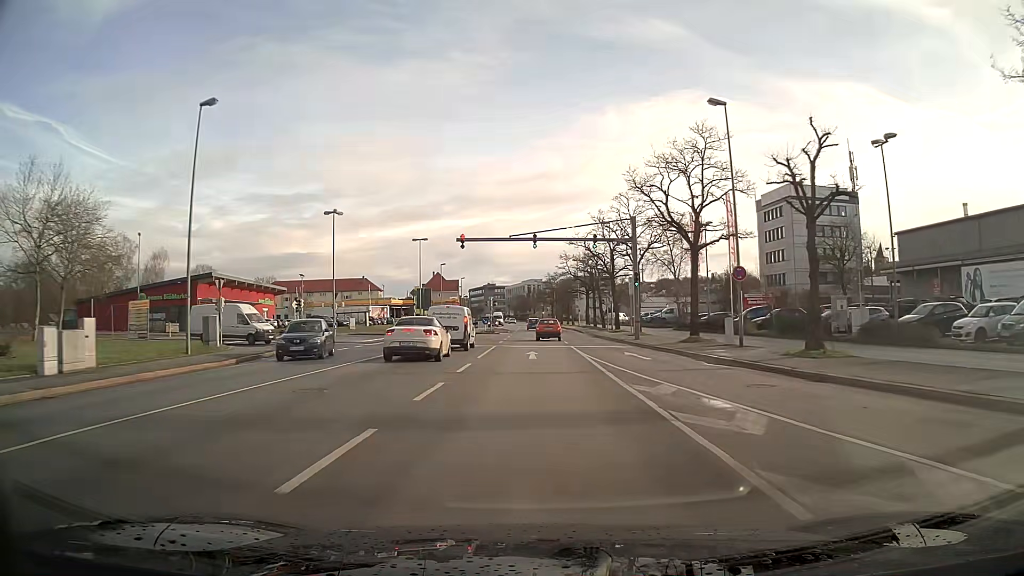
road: primary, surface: asphalt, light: Day
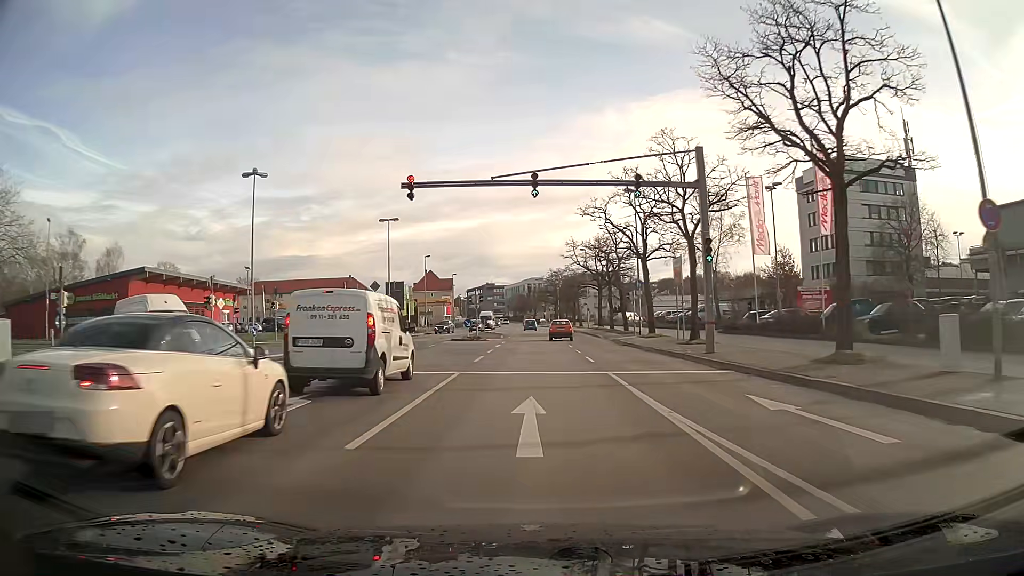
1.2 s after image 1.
(0.0, +16.3) m; 0°
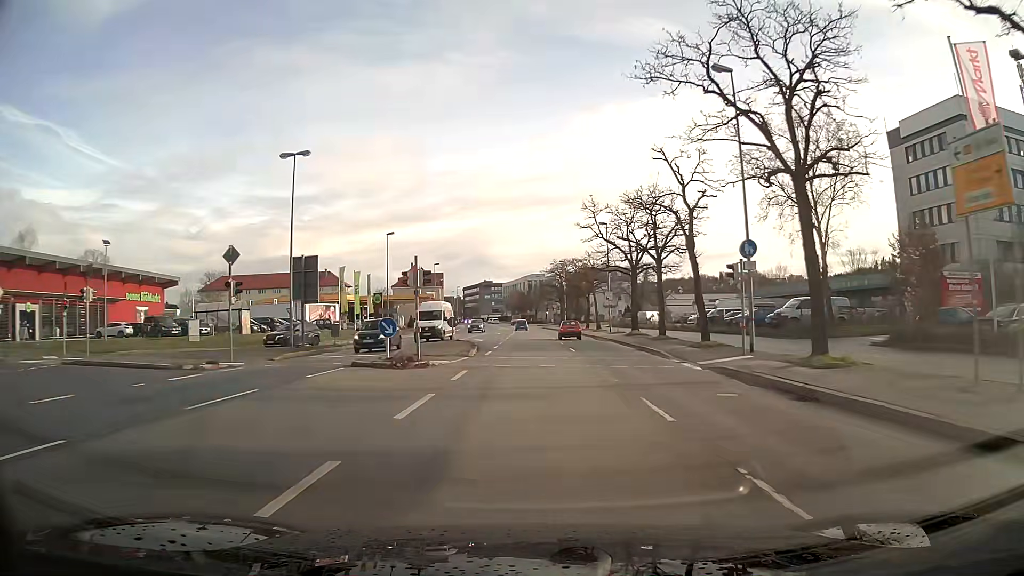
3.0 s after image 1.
(0.0, +24.4) m; 0°
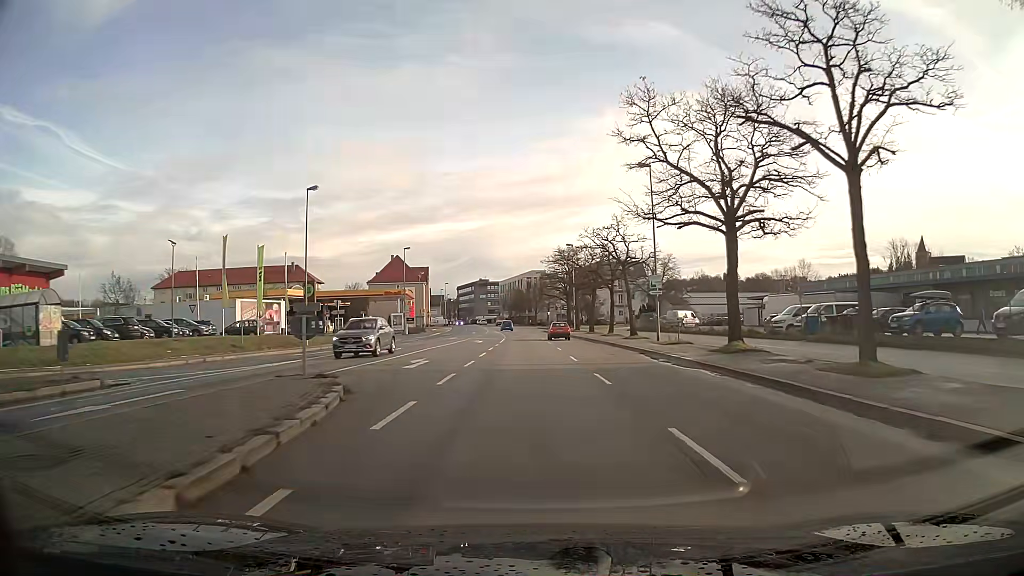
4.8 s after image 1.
(0.0, +24.4) m; 0°
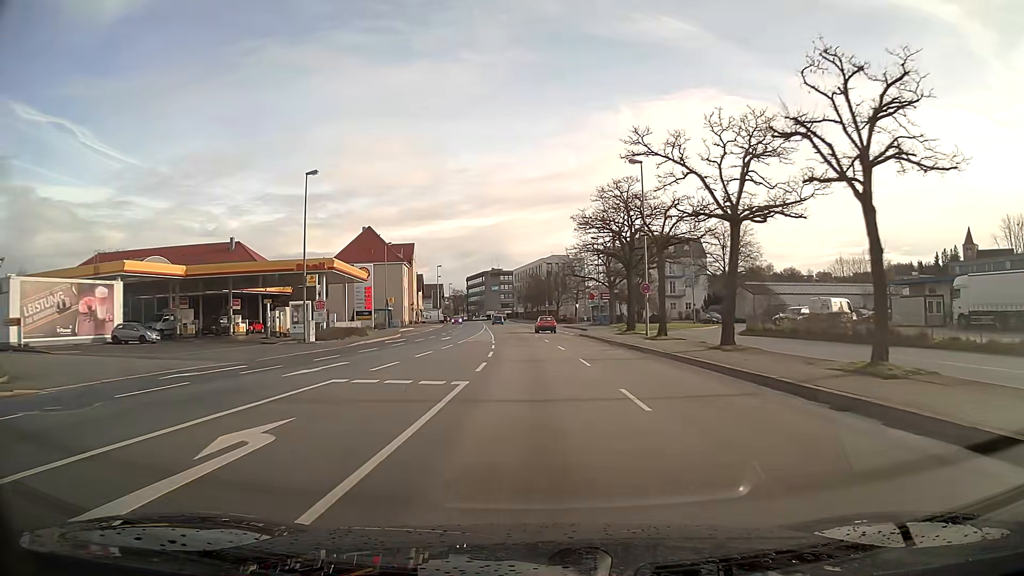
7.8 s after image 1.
(-0.7, +40.8) m; -2°
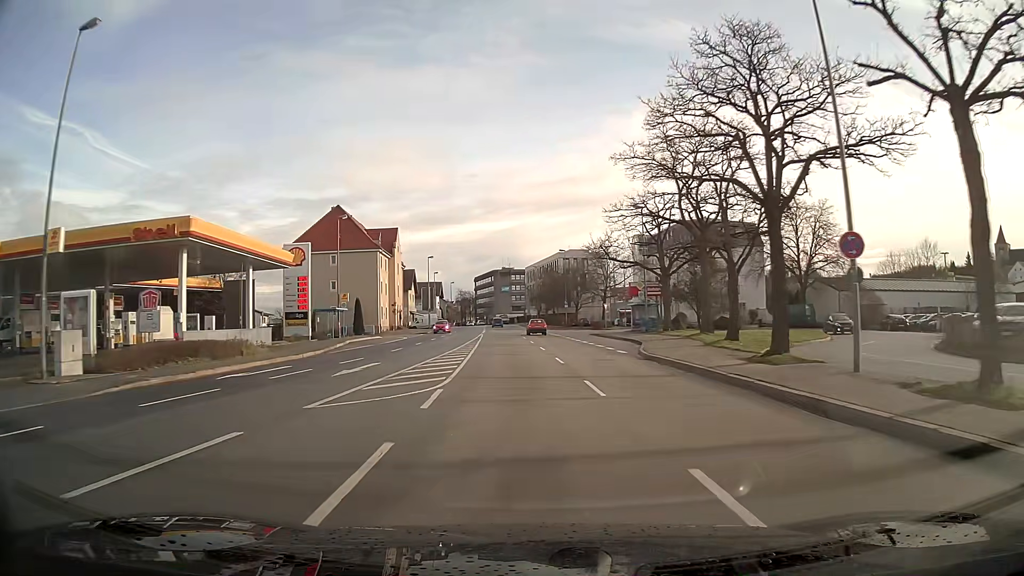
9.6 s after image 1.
(-0.3, +24.6) m; -2°
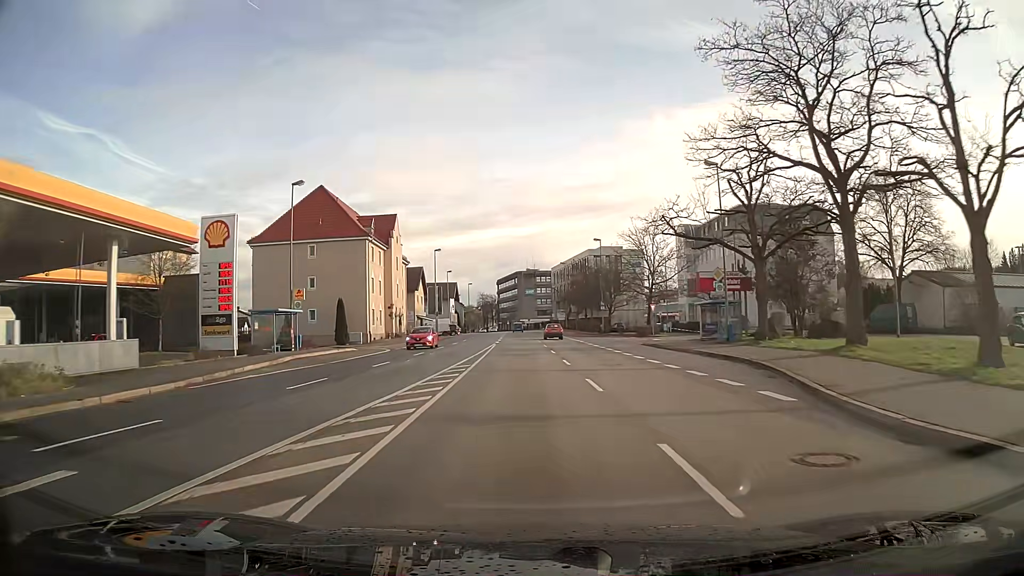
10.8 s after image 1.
(-0.3, +16.6) m; -2°
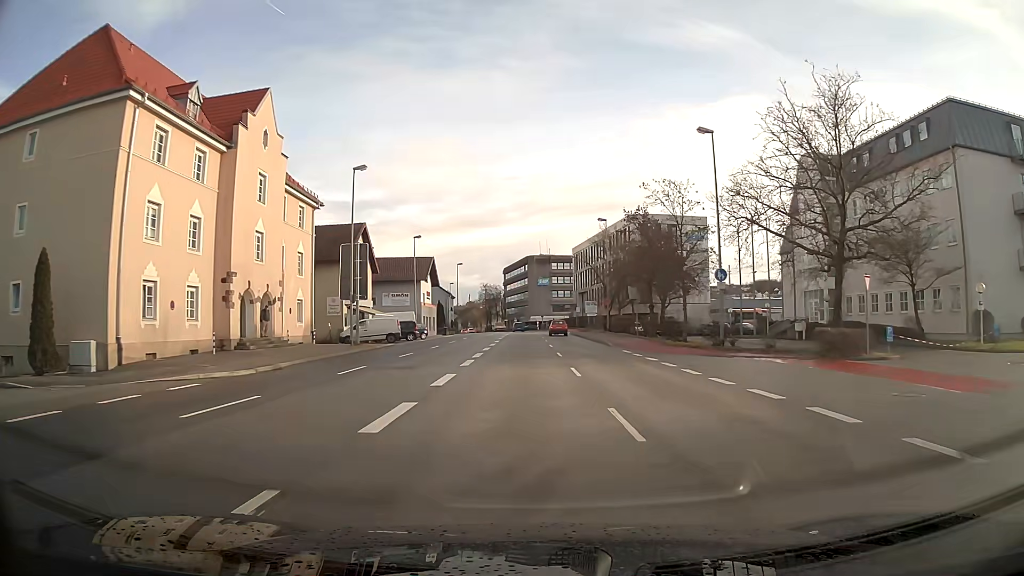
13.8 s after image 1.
(-0.5, +42.1) m; 0°
